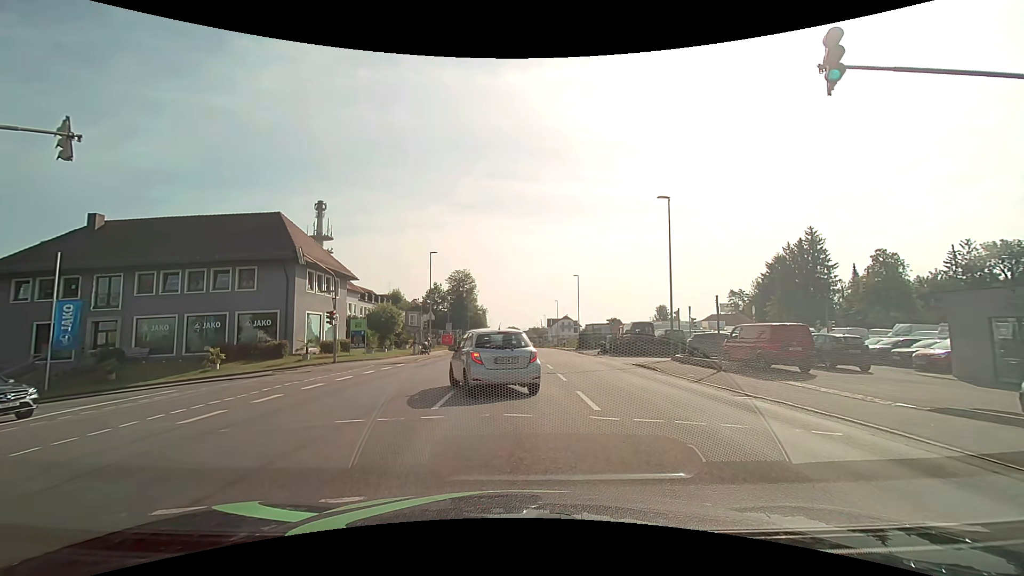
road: tertiary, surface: asphalt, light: Day
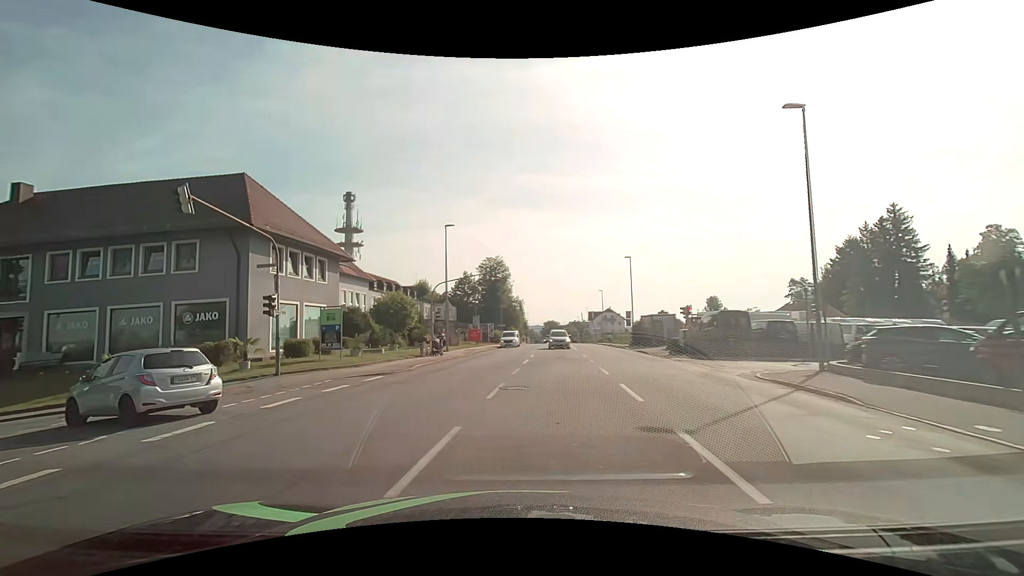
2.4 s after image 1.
(-0.1, +11.9) m; -4°
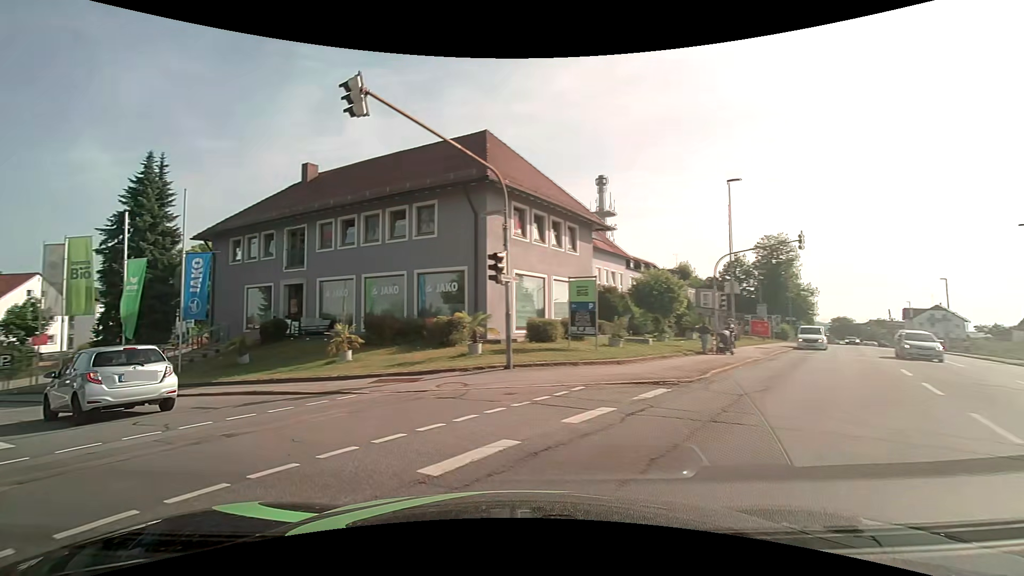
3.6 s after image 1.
(-1.8, +7.9) m; -28°
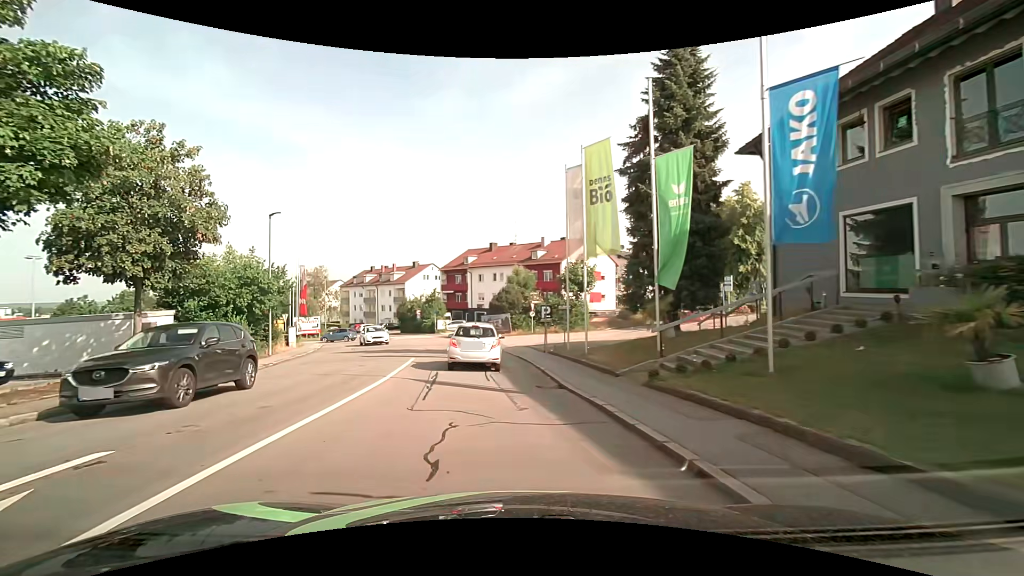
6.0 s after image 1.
(-8.5, +13.5) m; -55°
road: residential
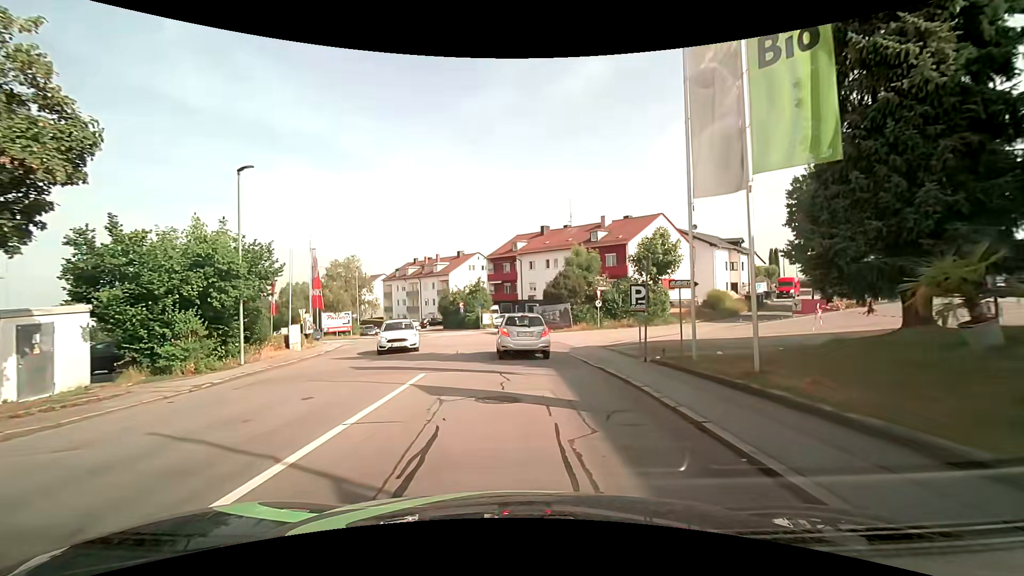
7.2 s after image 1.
(-0.6, +9.2) m; -5°
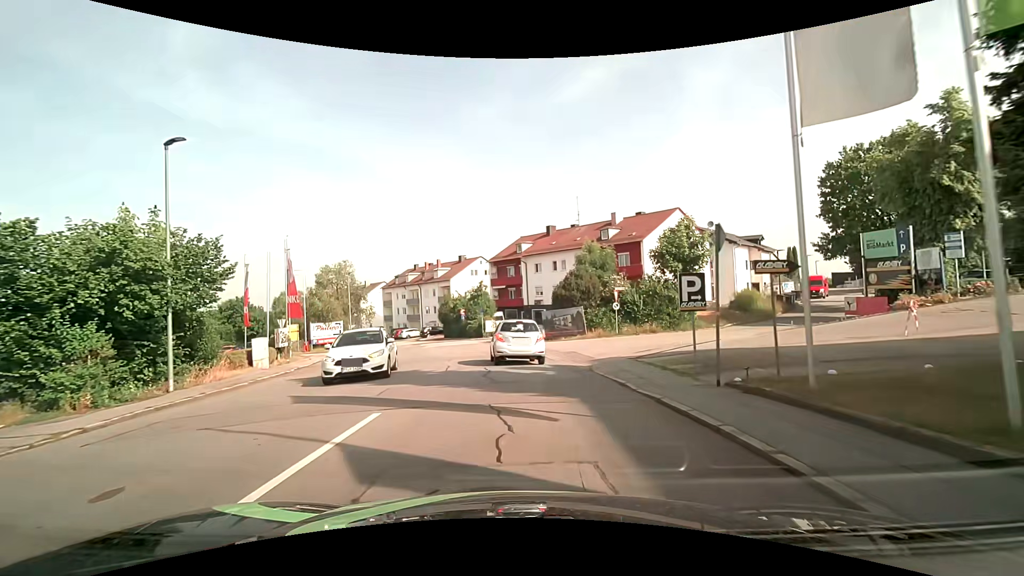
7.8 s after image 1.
(0.0, +4.5) m; -1°
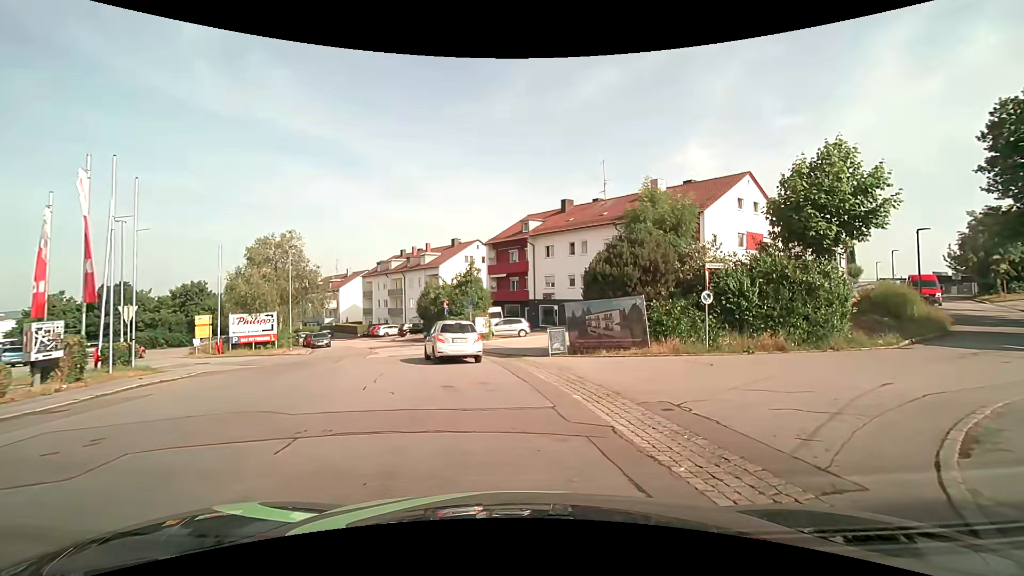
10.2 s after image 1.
(-0.1, +14.0) m; 0°
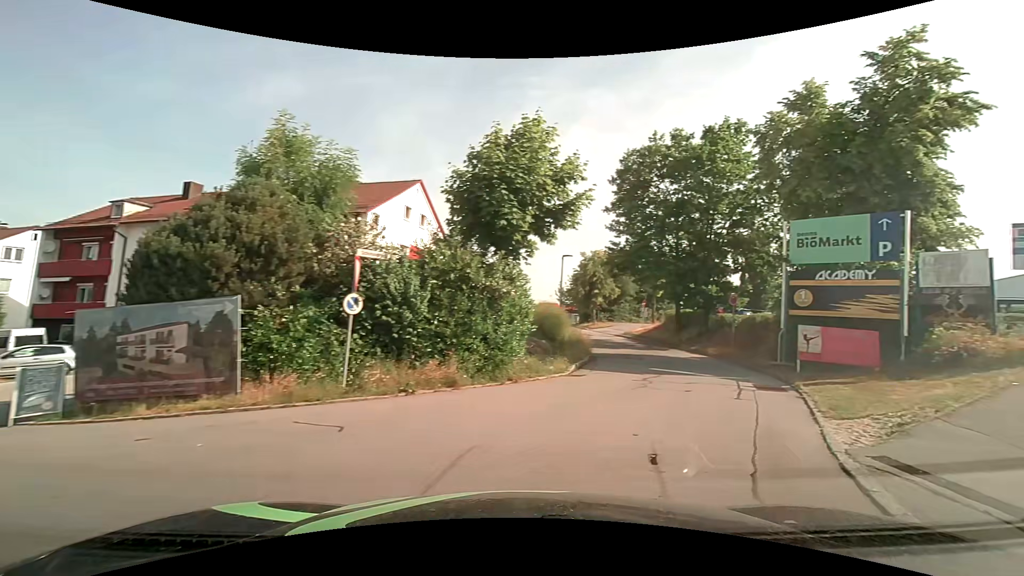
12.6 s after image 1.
(+1.6, +7.1) m; +33°
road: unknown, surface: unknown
